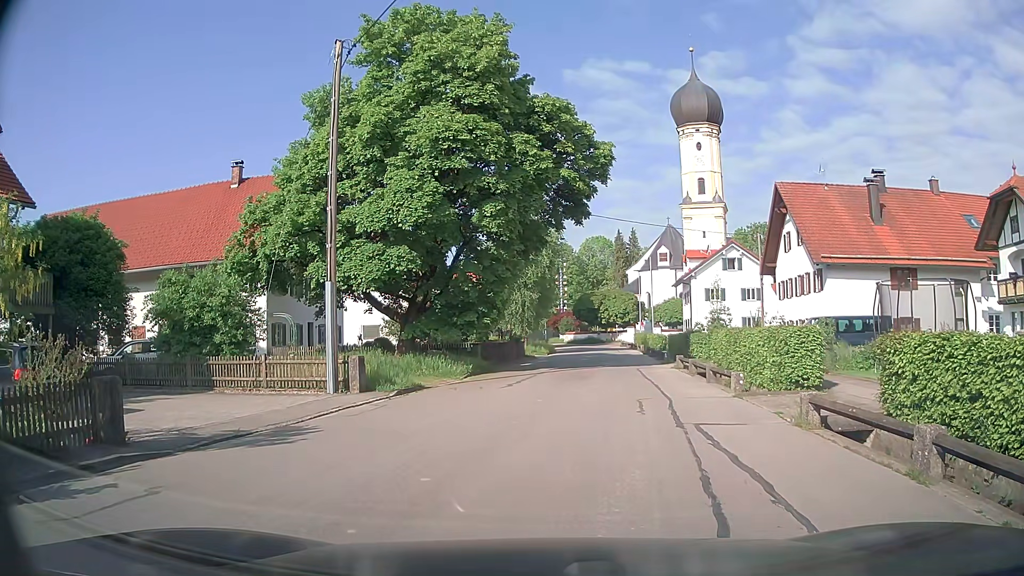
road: residential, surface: asphalt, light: Day
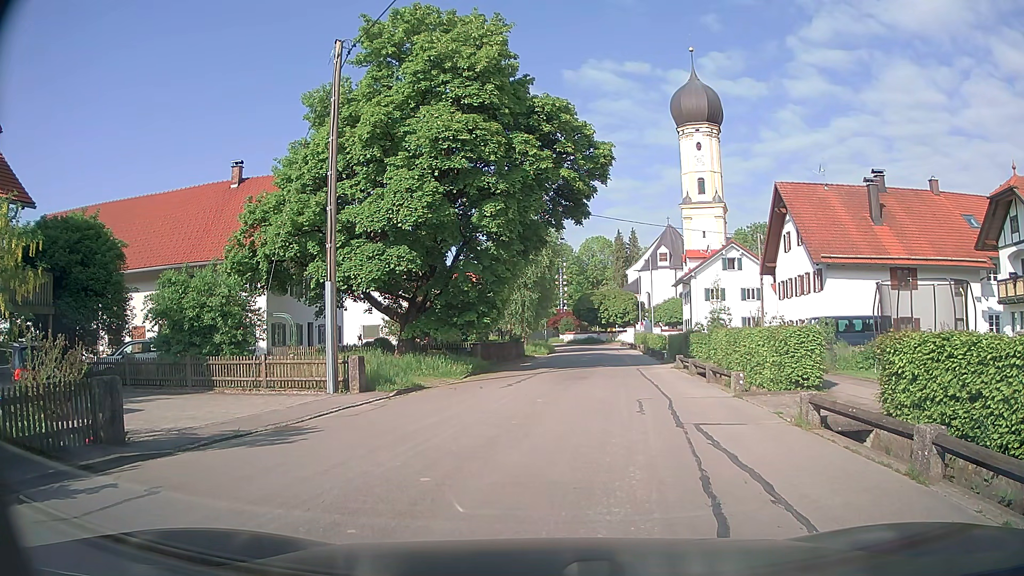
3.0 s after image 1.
(0.0, +0.1) m; 0°
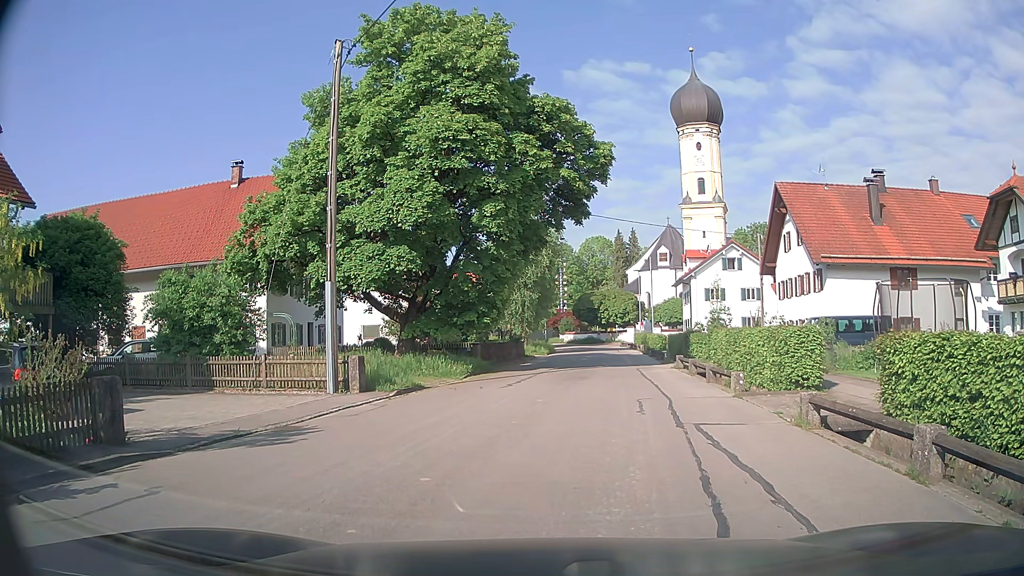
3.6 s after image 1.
(0.0, 0.0) m; 0°
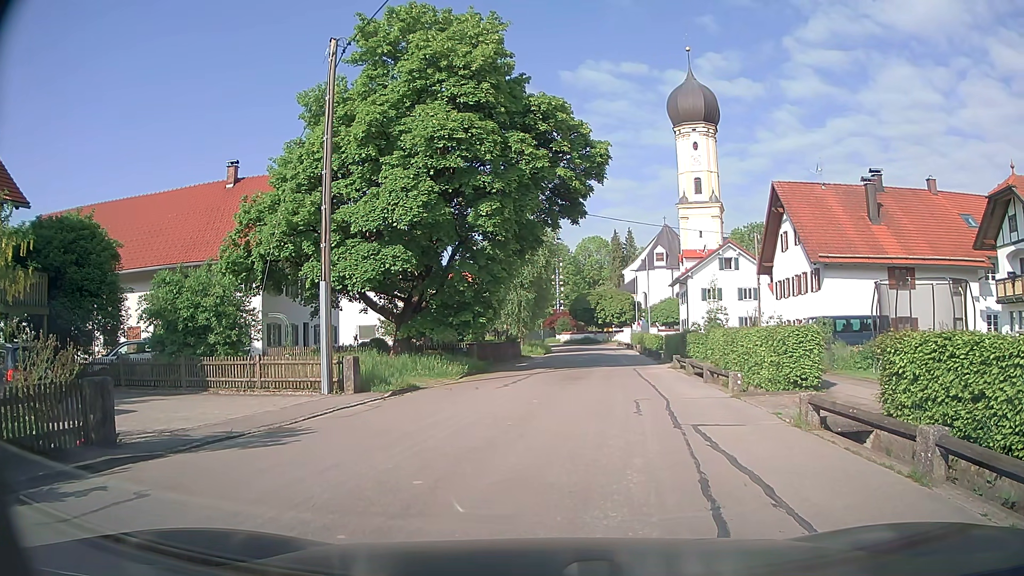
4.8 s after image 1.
(0.0, +0.1) m; 0°
